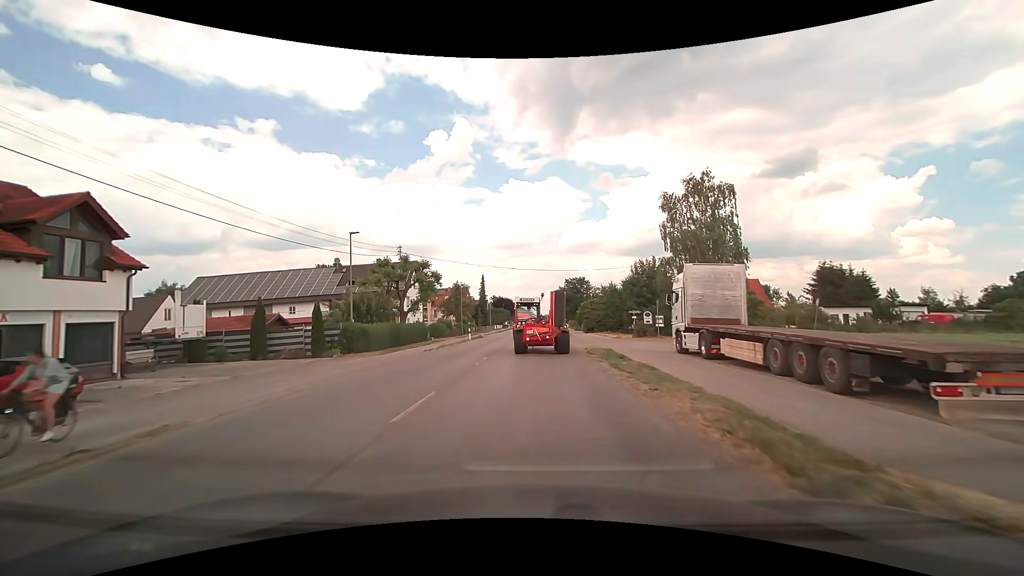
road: tertiary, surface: asphalt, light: Day
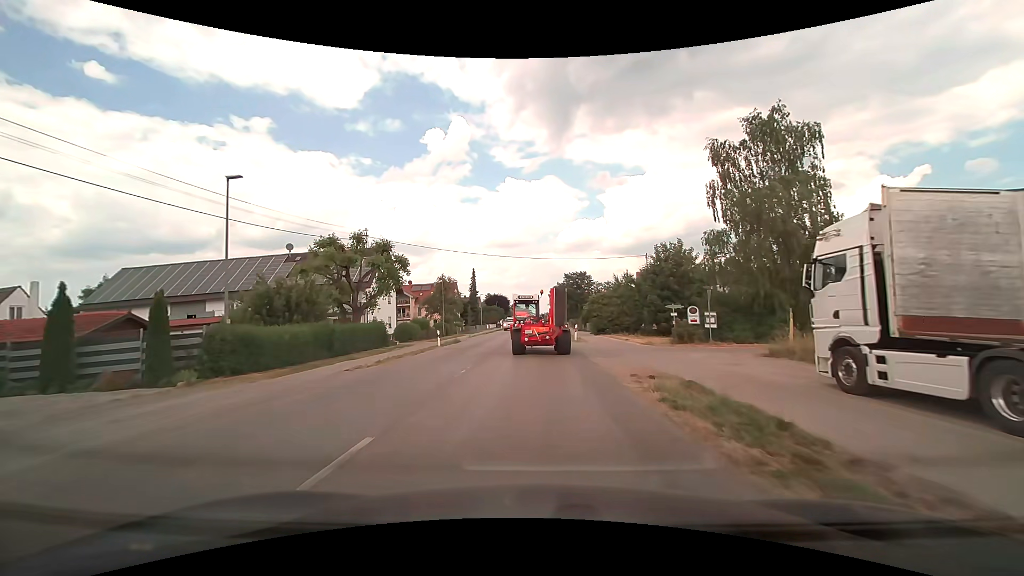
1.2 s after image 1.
(0.0, +12.8) m; 0°
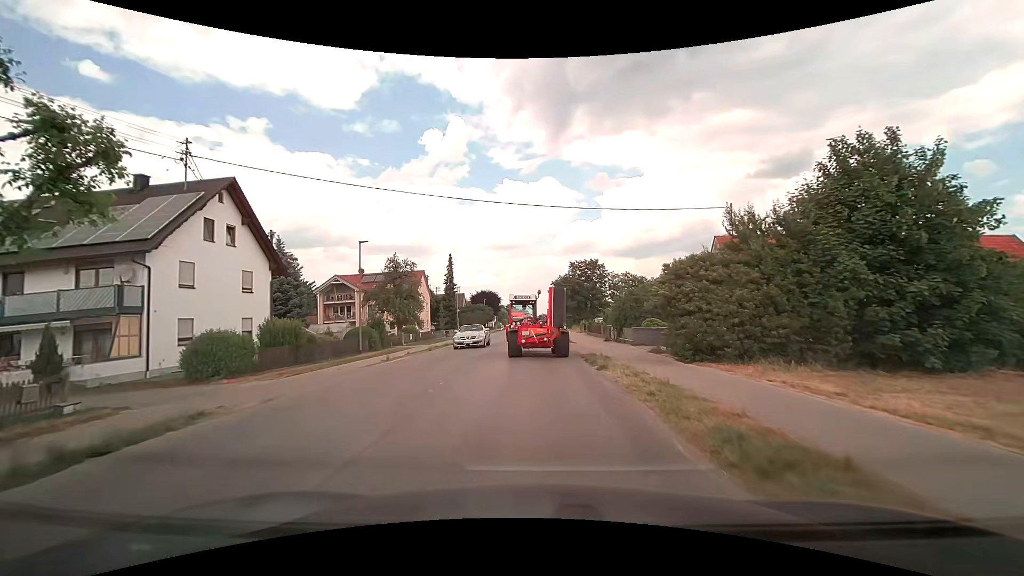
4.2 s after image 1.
(+0.2, +29.4) m; 0°
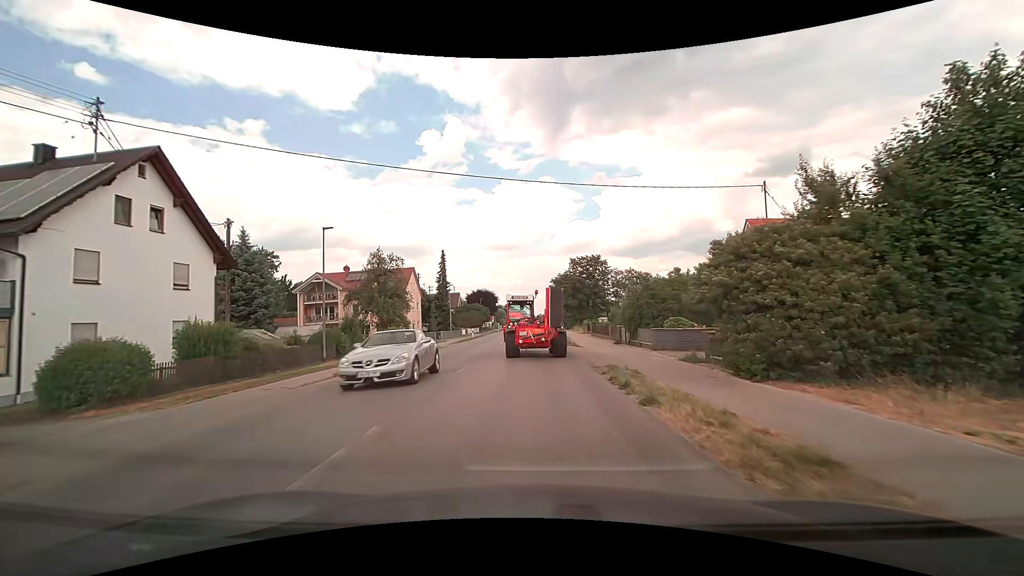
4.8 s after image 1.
(0.0, +5.8) m; 0°
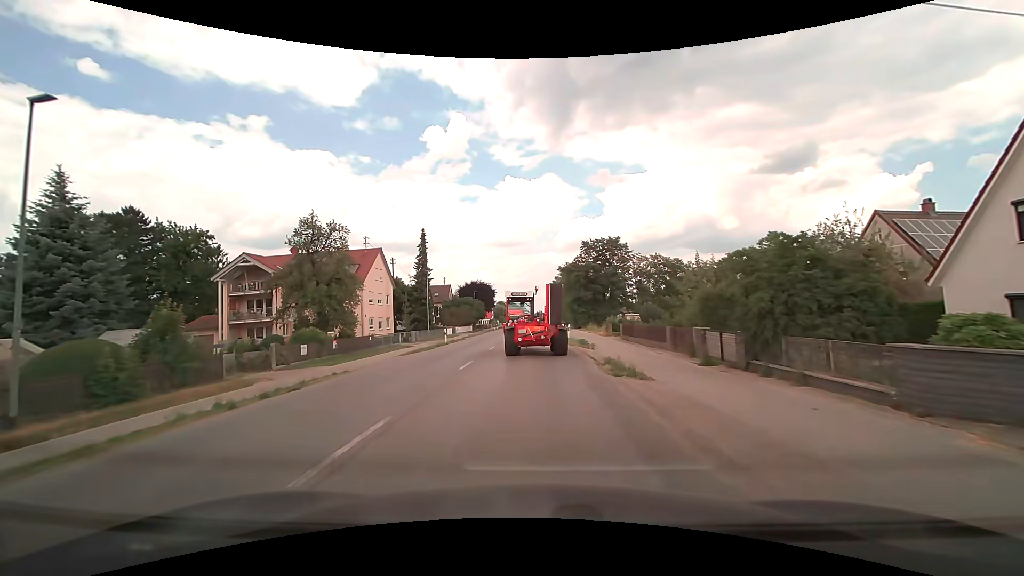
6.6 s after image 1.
(-0.1, +17.4) m; 0°
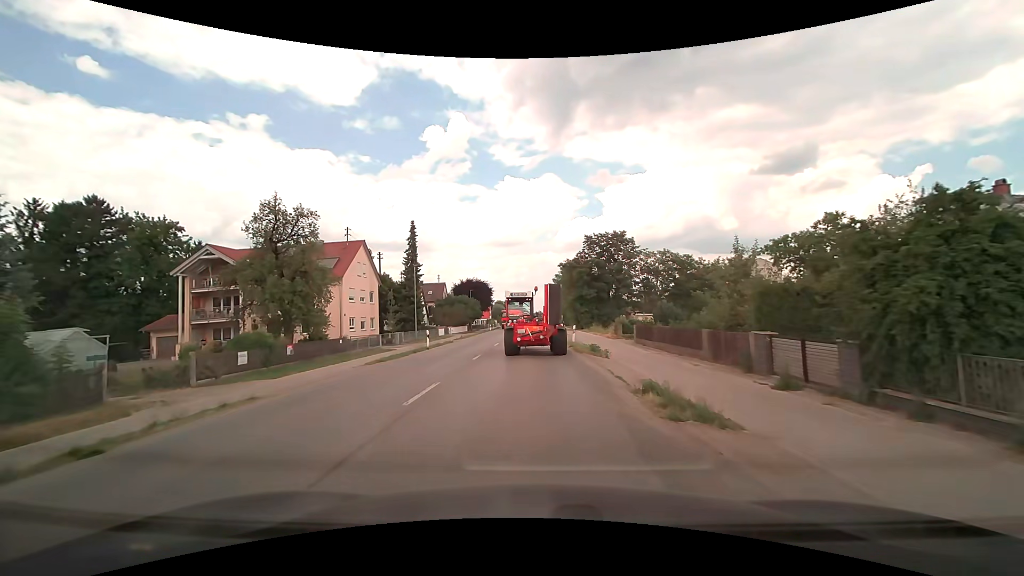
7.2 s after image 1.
(0.0, +5.3) m; 0°
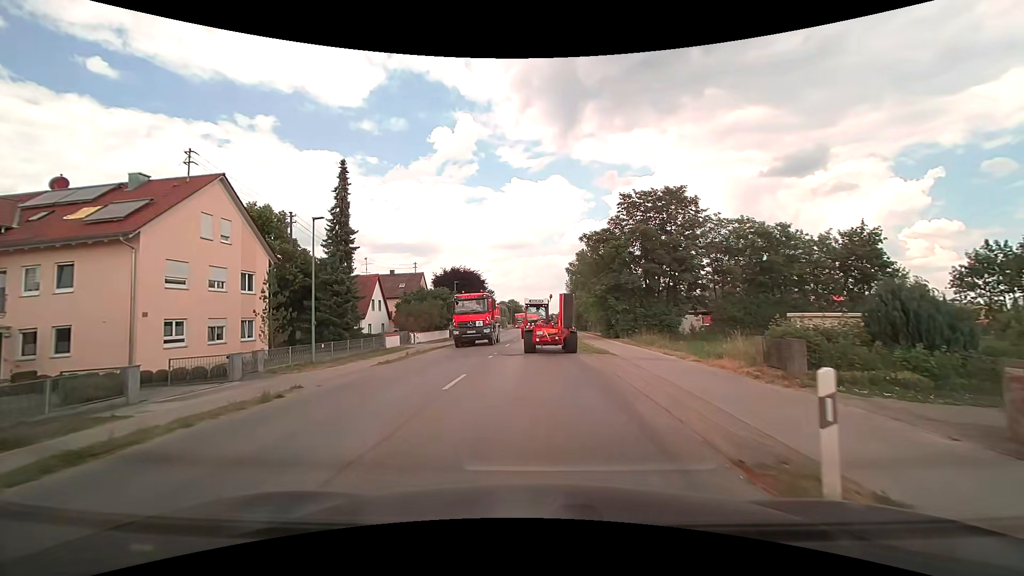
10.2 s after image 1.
(-0.1, +24.8) m; -1°
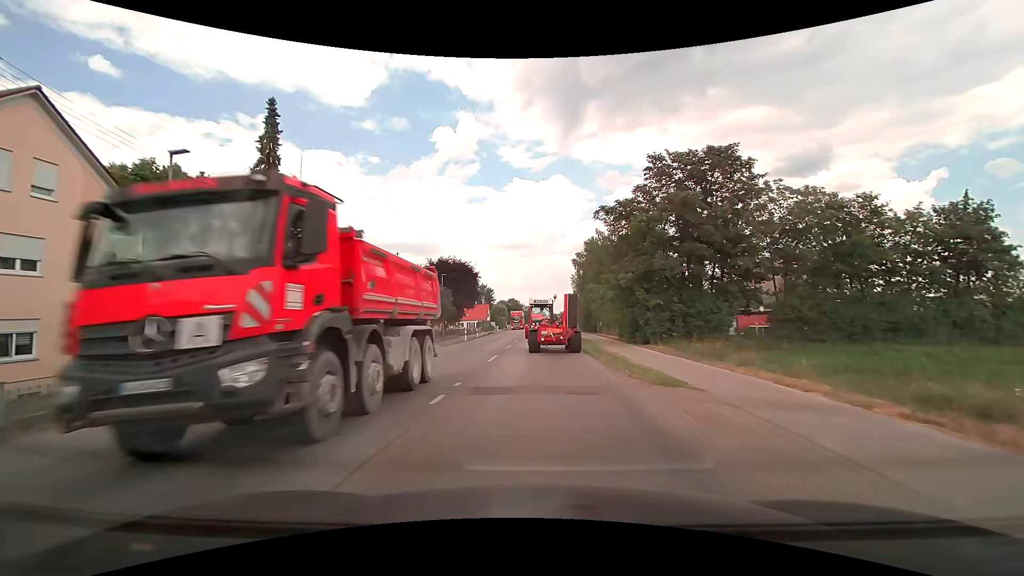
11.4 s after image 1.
(0.0, +10.9) m; 0°
(0, +10) (0, +20) (0, +30) (0, +40) (0, +50) (0, +60) (0, +70) (+1, +80) (+1, +90) (+1, +100) m
